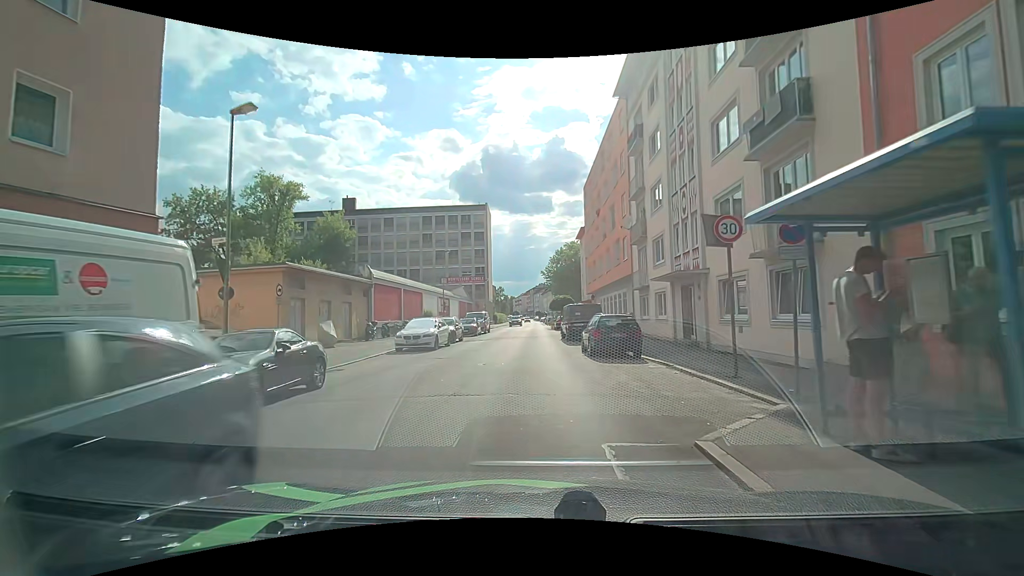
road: tertiary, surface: asphalt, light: Day
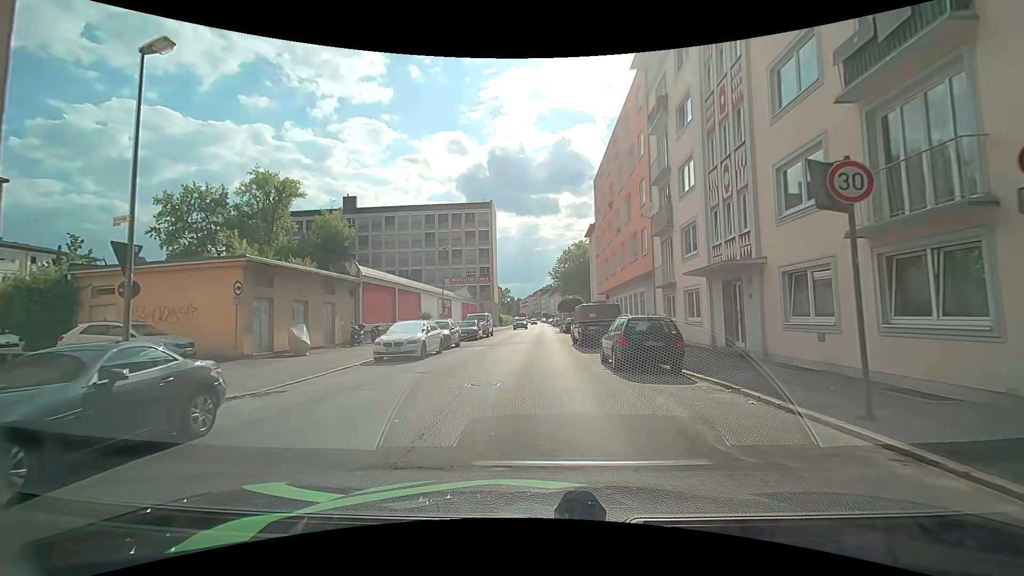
(-0.1, +3.9) m; -1°
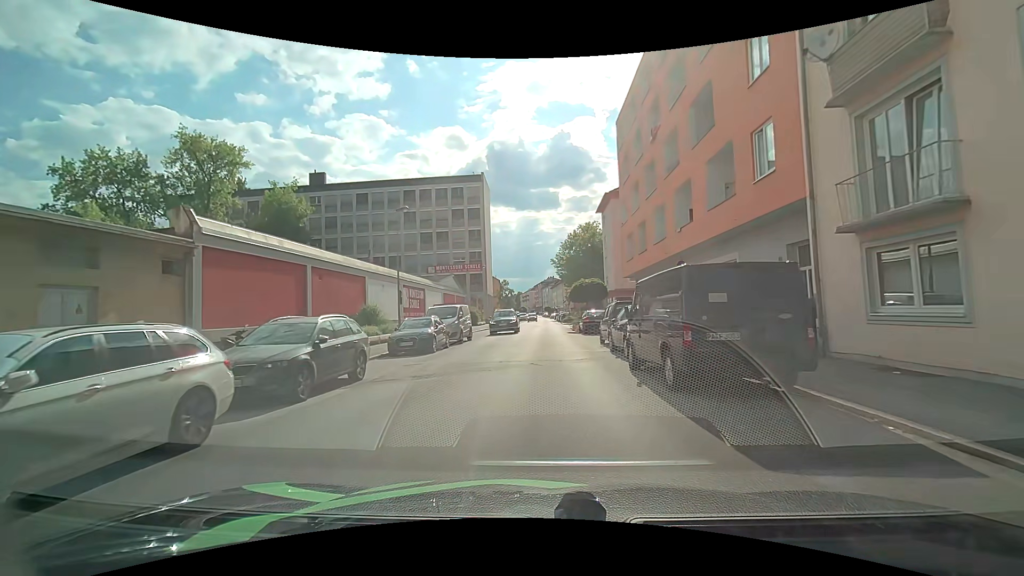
(-0.4, +15.8) m; 0°
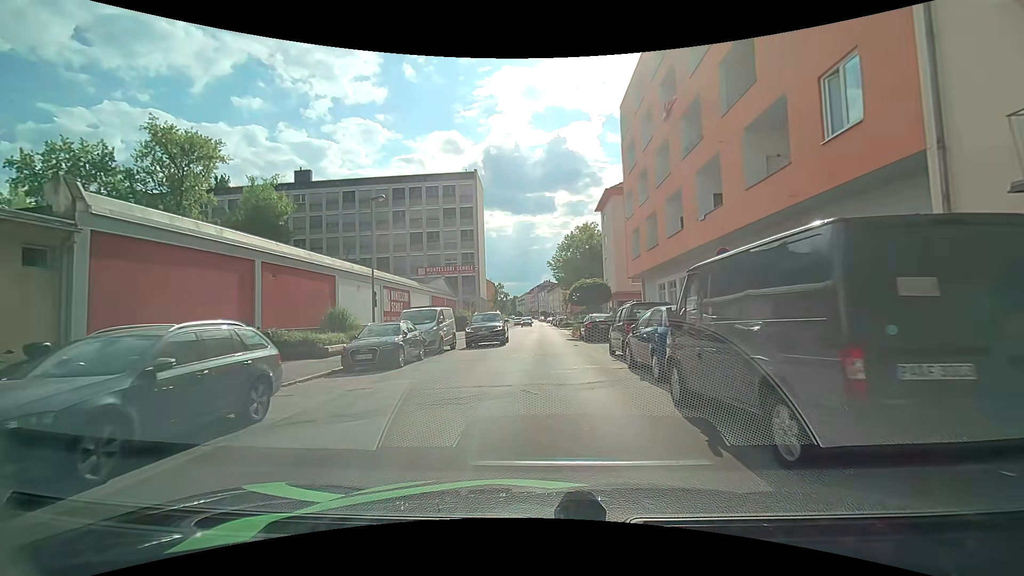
(0.0, +4.0) m; 0°
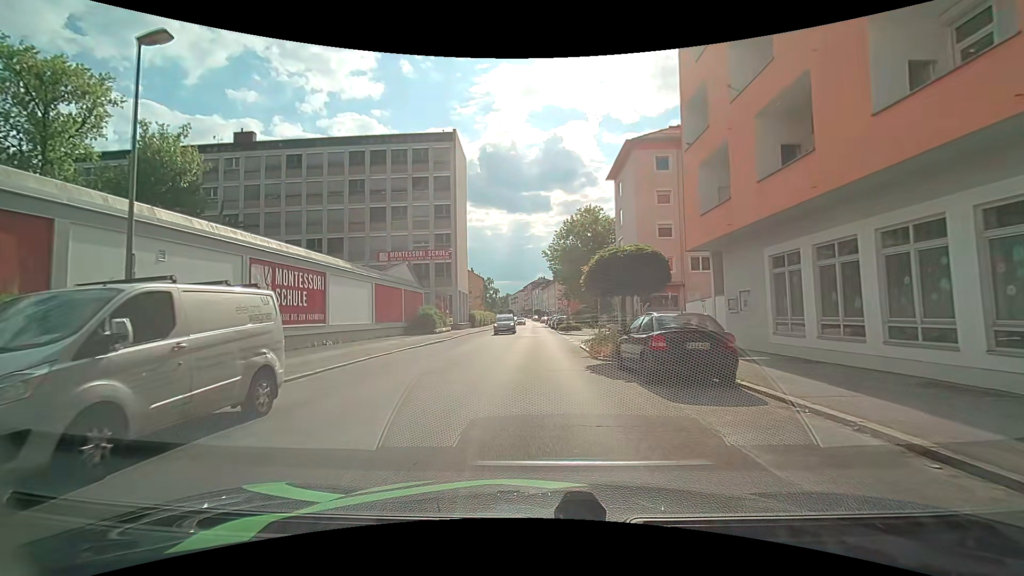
(+0.1, +15.9) m; 0°
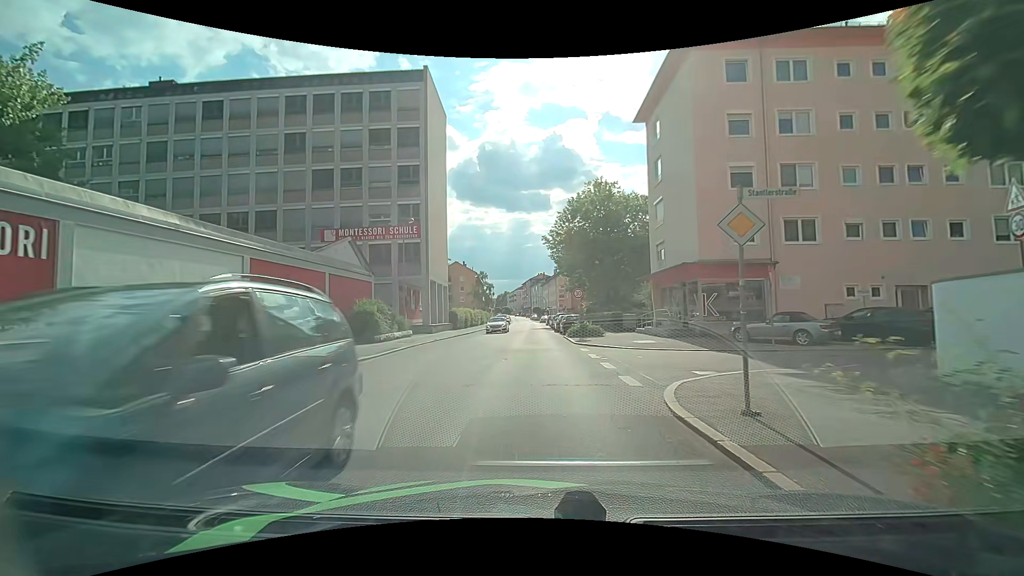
(0.0, +15.4) m; 0°
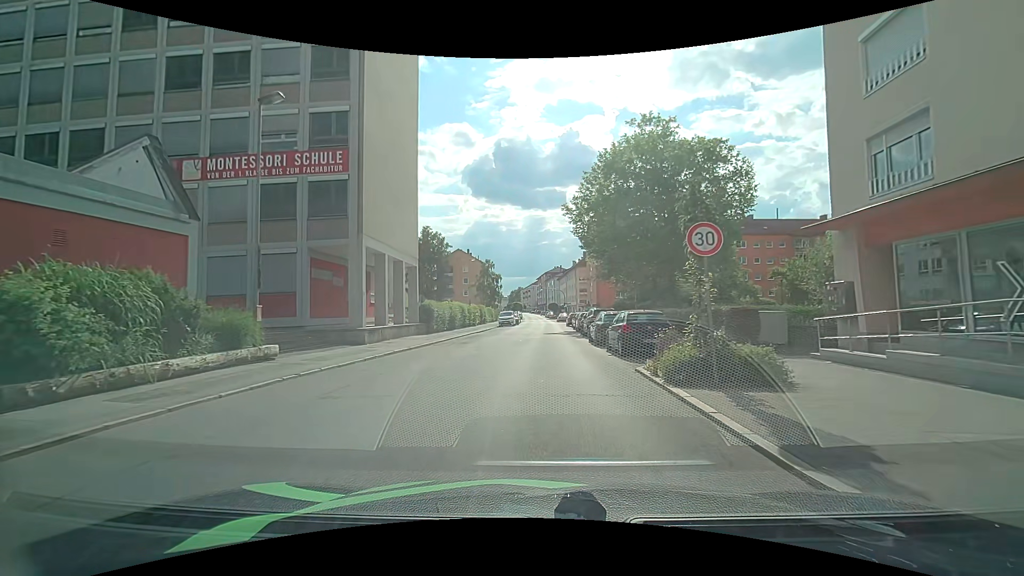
(-0.1, +20.2) m; -1°
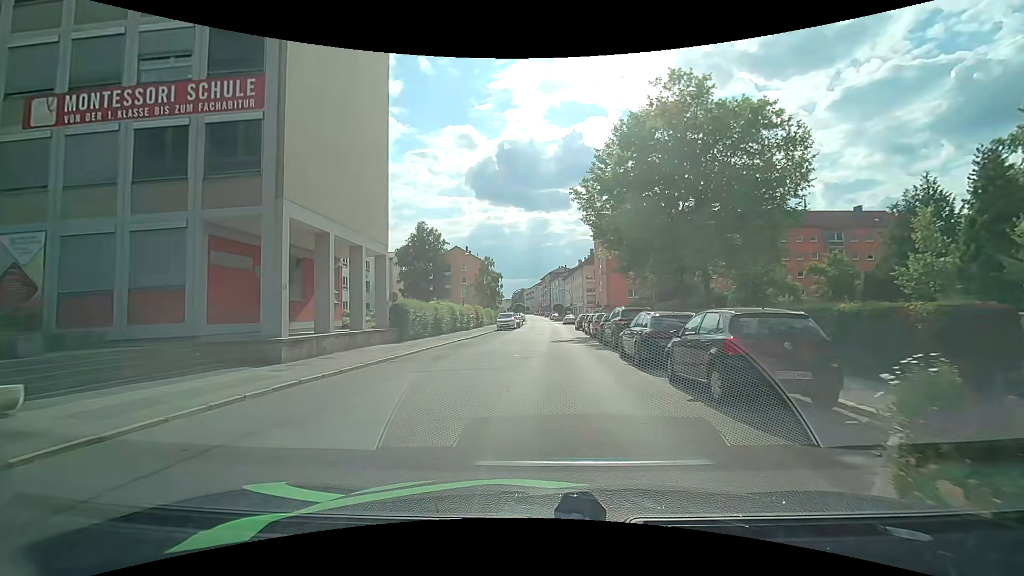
(-0.1, +8.1) m; -1°
(0, +10) (0, +20) (+1, +30) (+1, +40) (+1, +50) (+1, +60) (+2, +70) (+2, +80) (+2, +90) (+2, +100) m
